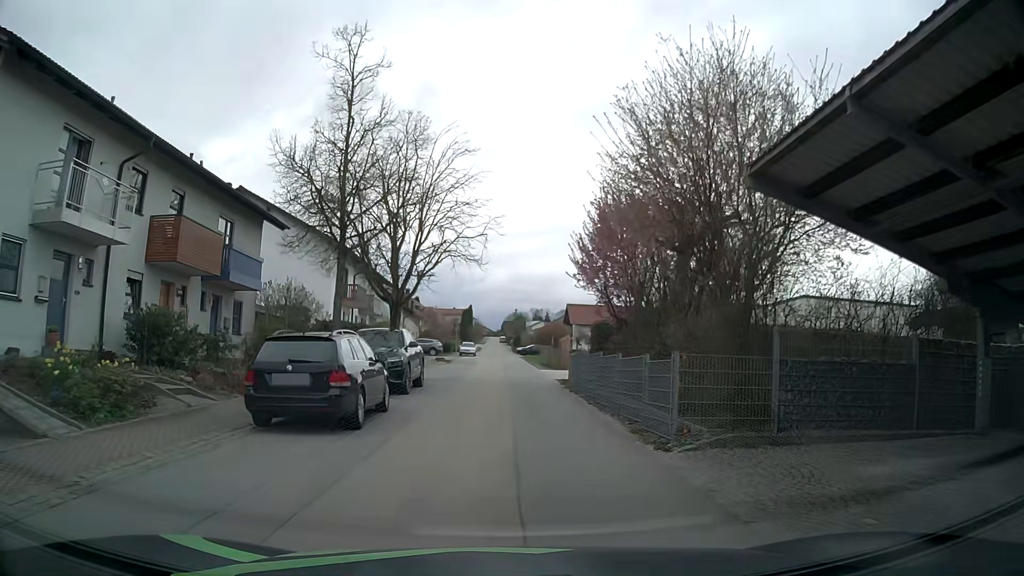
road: residential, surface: asphalt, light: Day
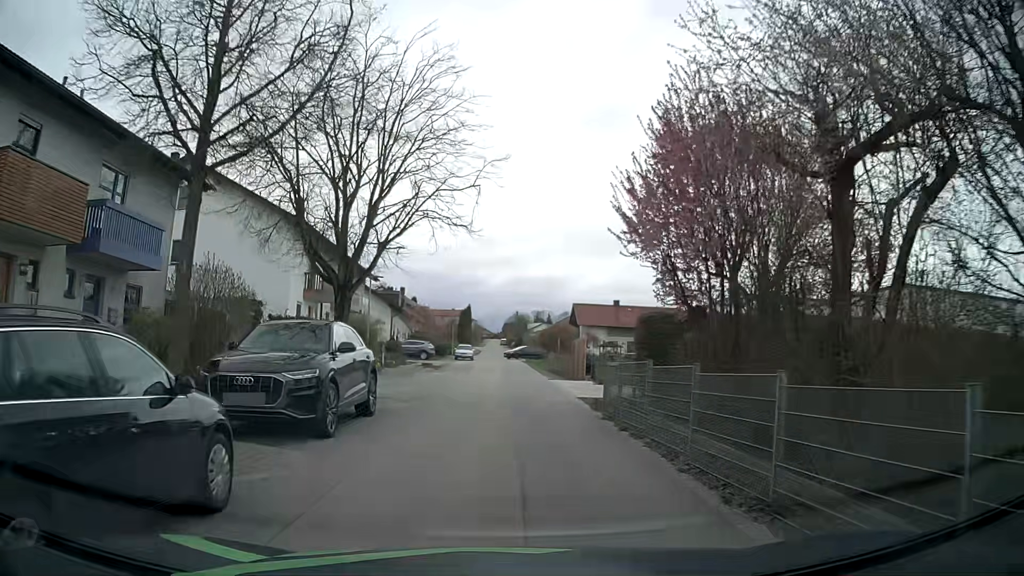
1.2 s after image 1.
(0.0, +7.9) m; 0°
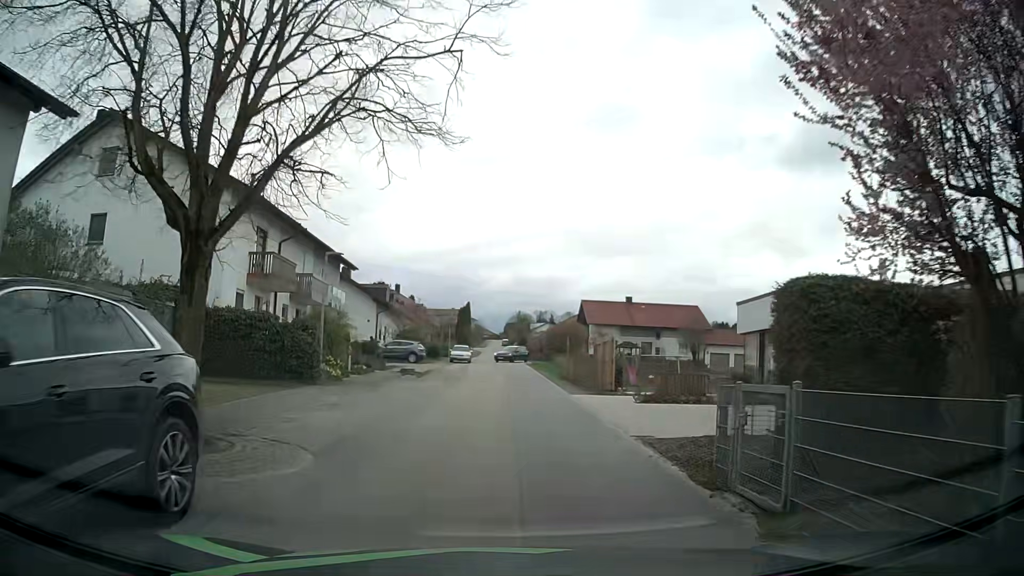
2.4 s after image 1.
(0.0, +7.9) m; 0°
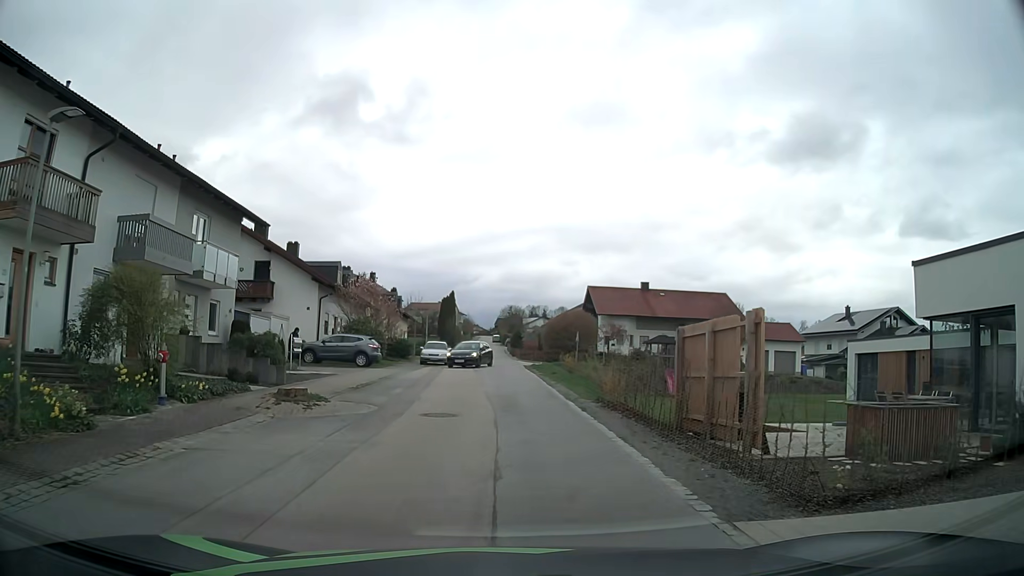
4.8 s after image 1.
(+0.1, +14.5) m; +1°
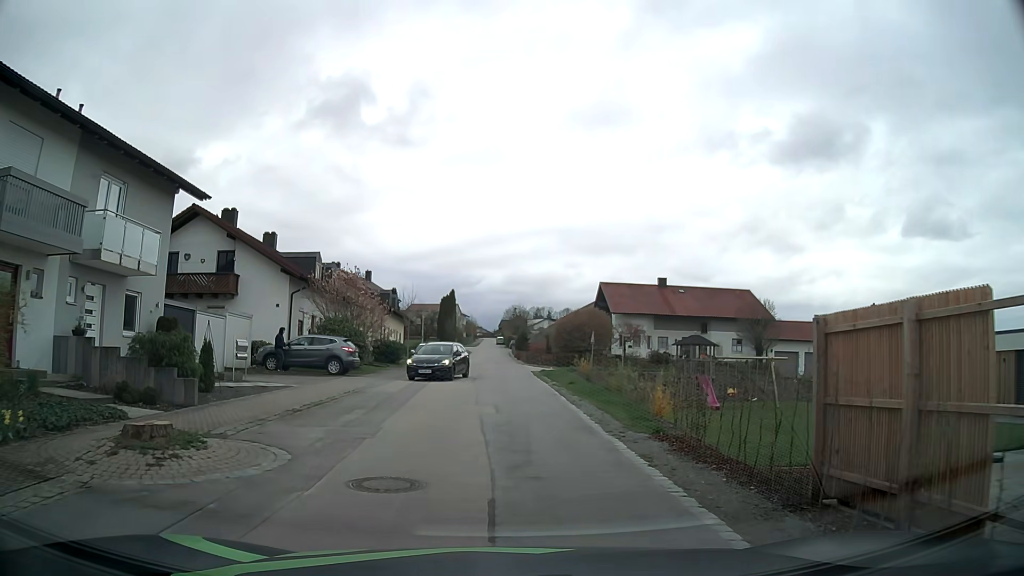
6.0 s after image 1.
(0.0, +6.1) m; -1°
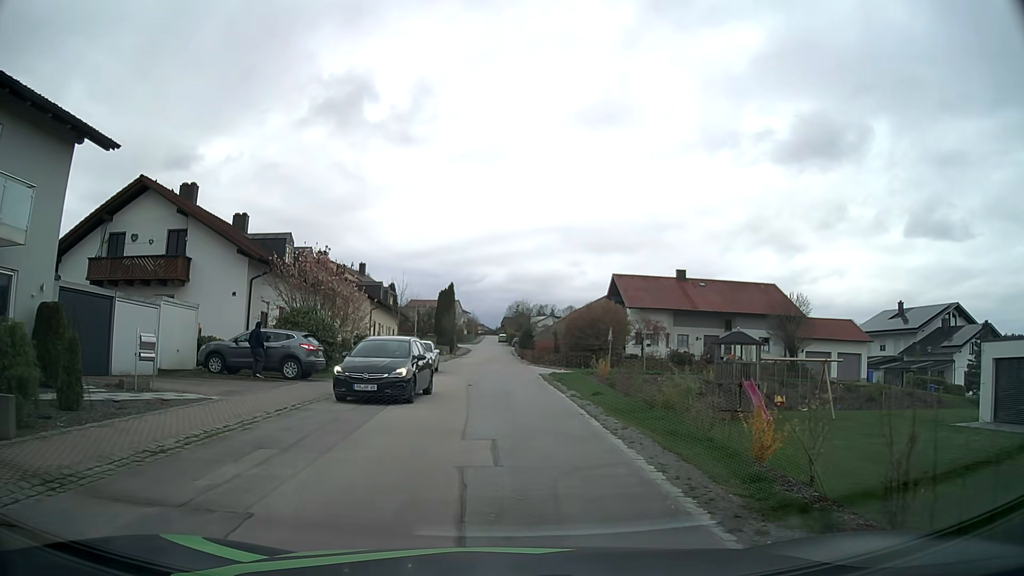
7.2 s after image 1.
(0.0, +6.0) m; 0°
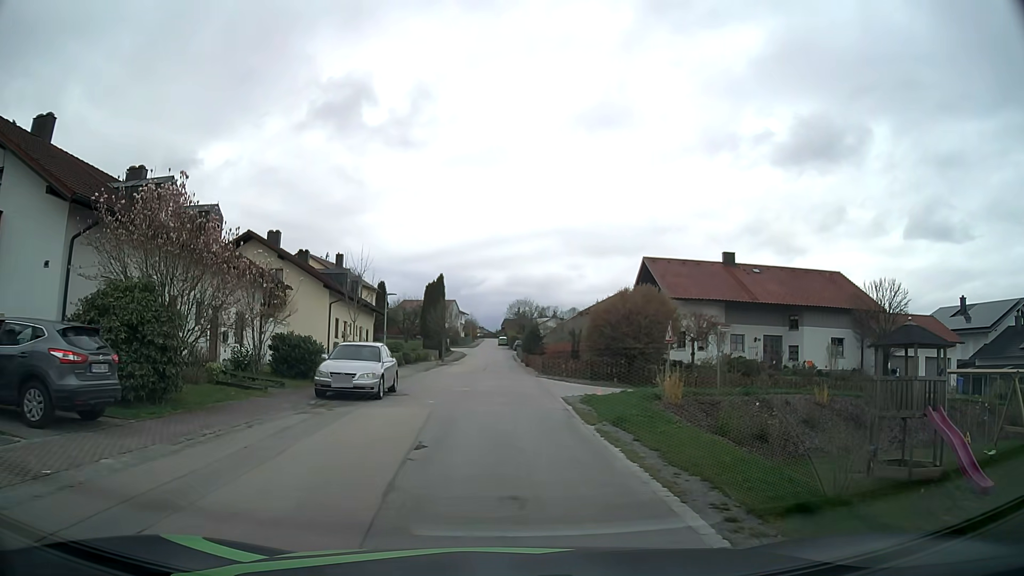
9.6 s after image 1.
(0.0, +12.8) m; 0°
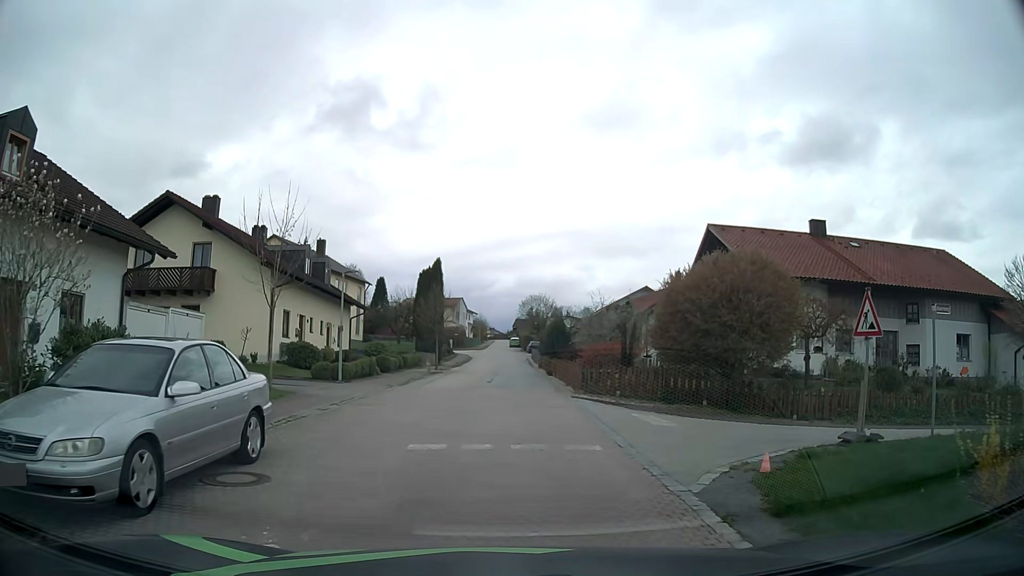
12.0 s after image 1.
(-0.2, +12.4) m; -1°
